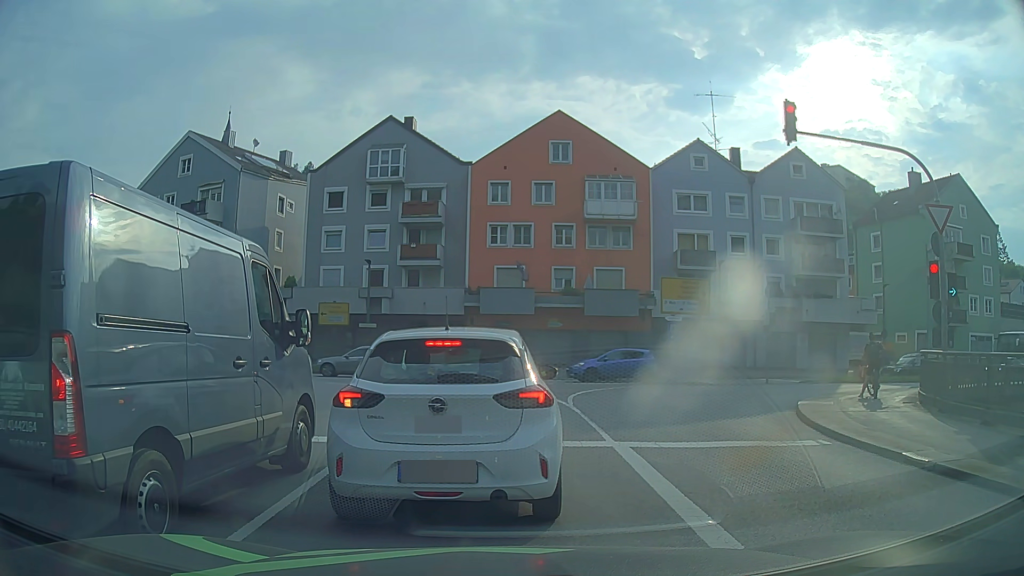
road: primary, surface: asphalt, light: Day
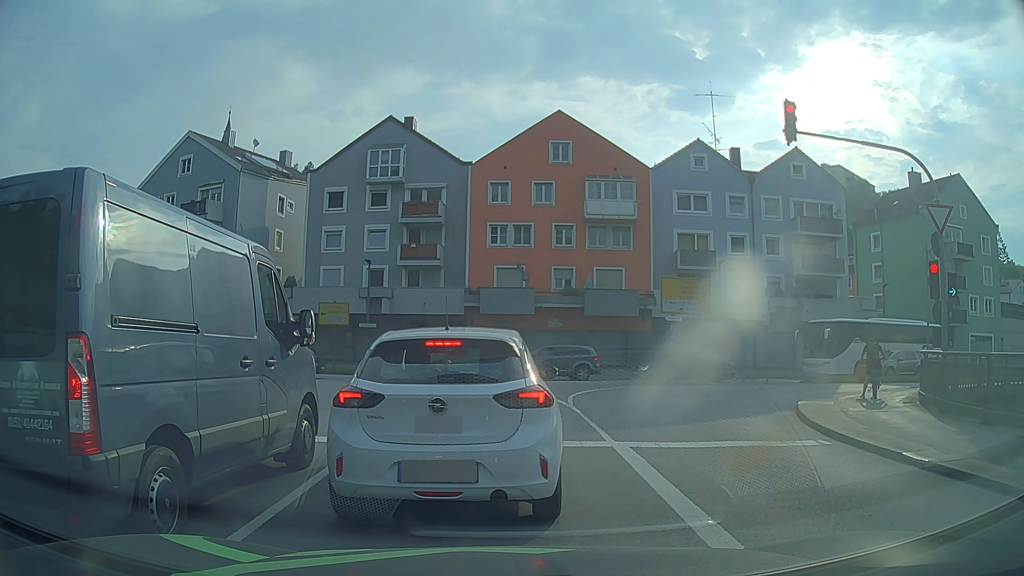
(0.0, 0.0) m; 0°
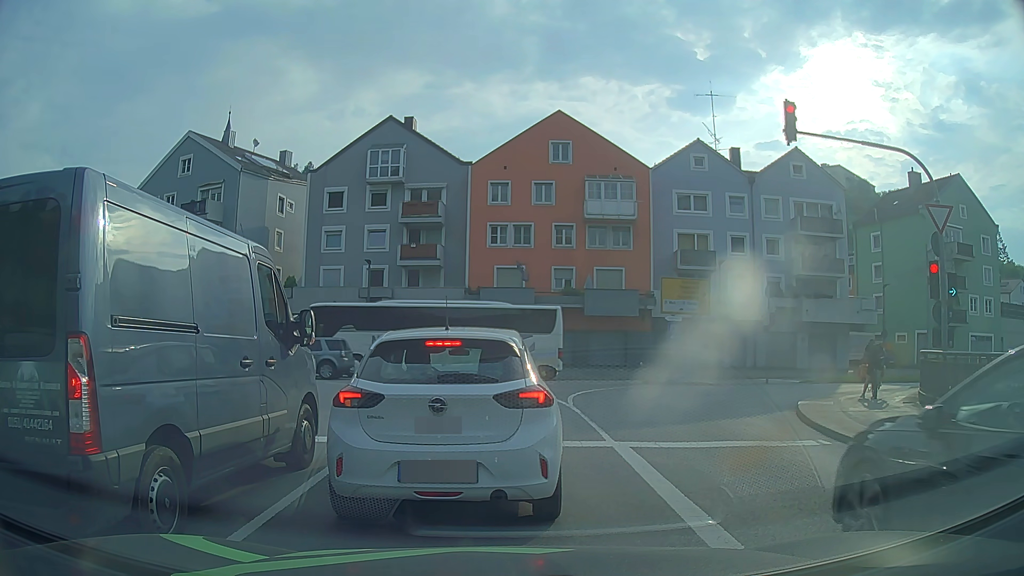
(0.0, 0.0) m; 0°
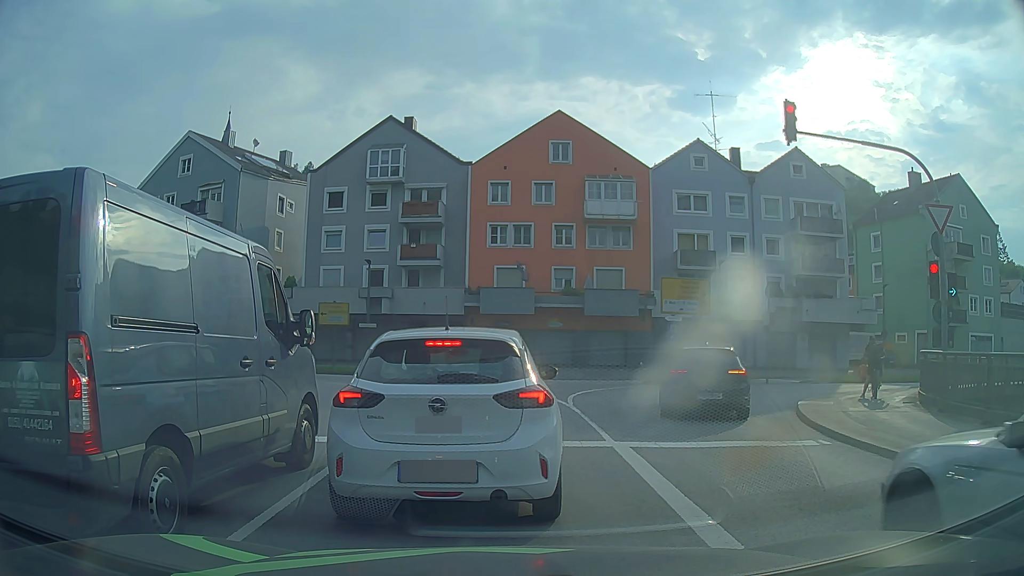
(0.0, 0.0) m; 0°
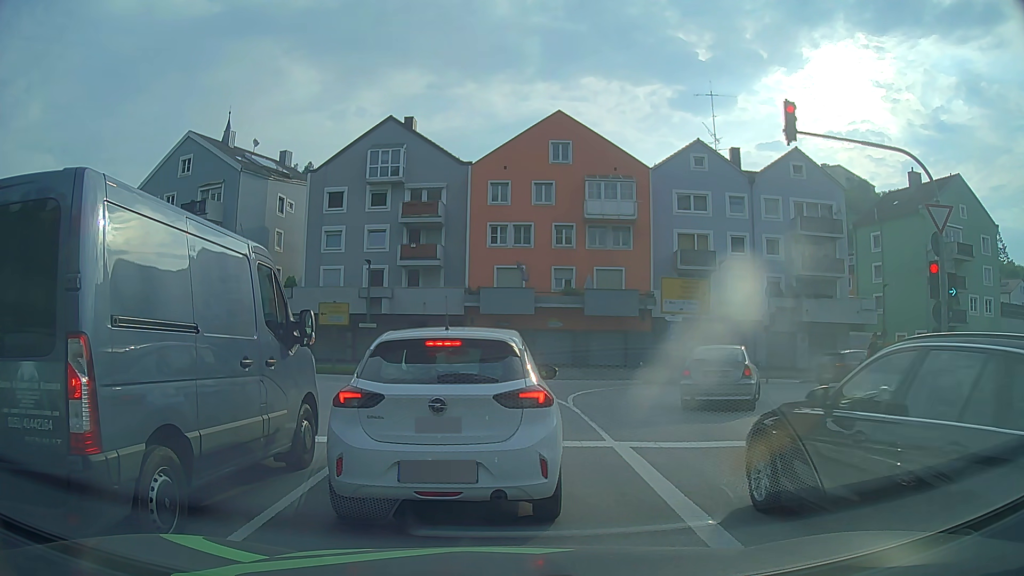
(0.0, 0.0) m; 0°
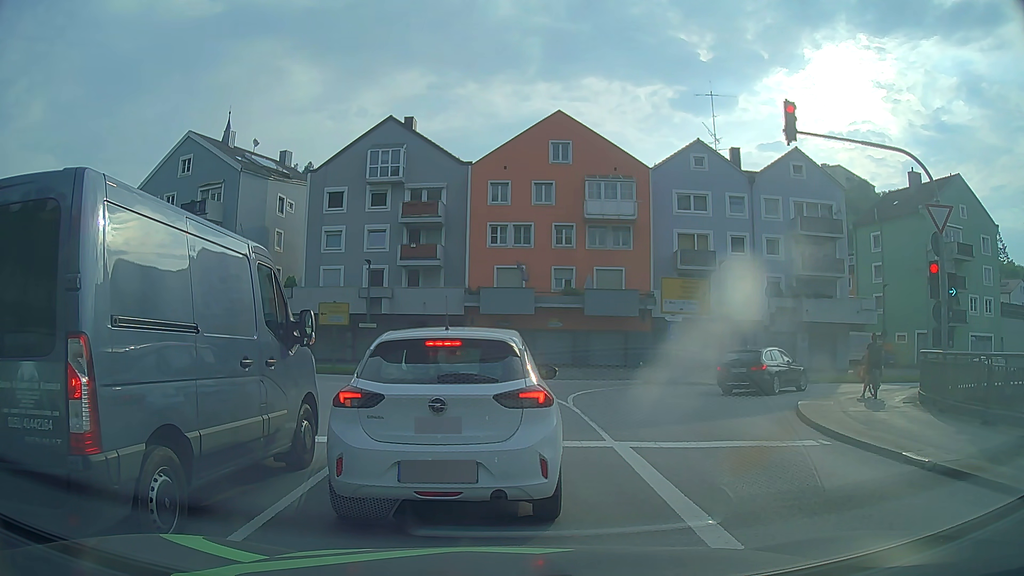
(0.0, 0.0) m; 0°
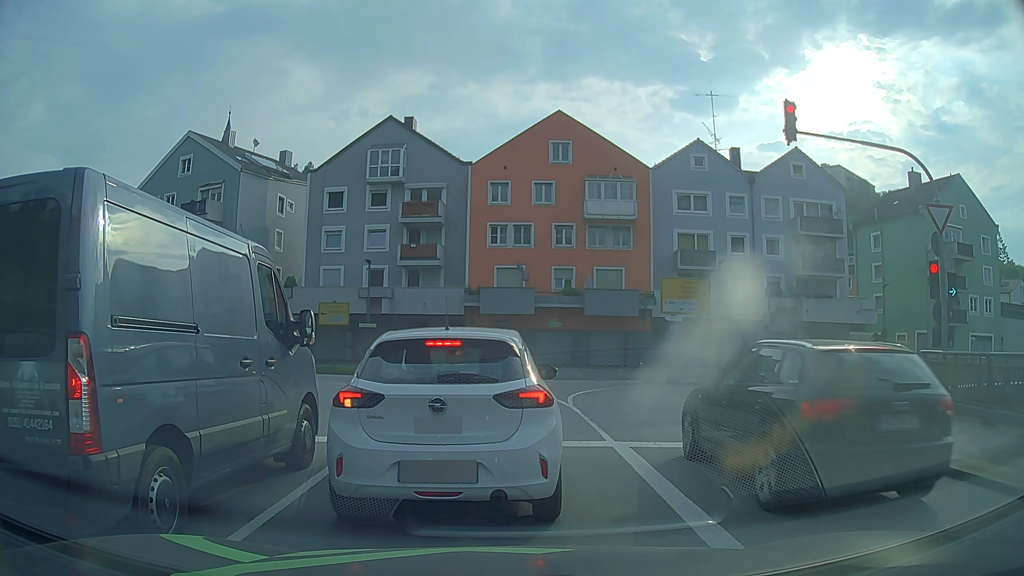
(0.0, 0.0) m; 0°
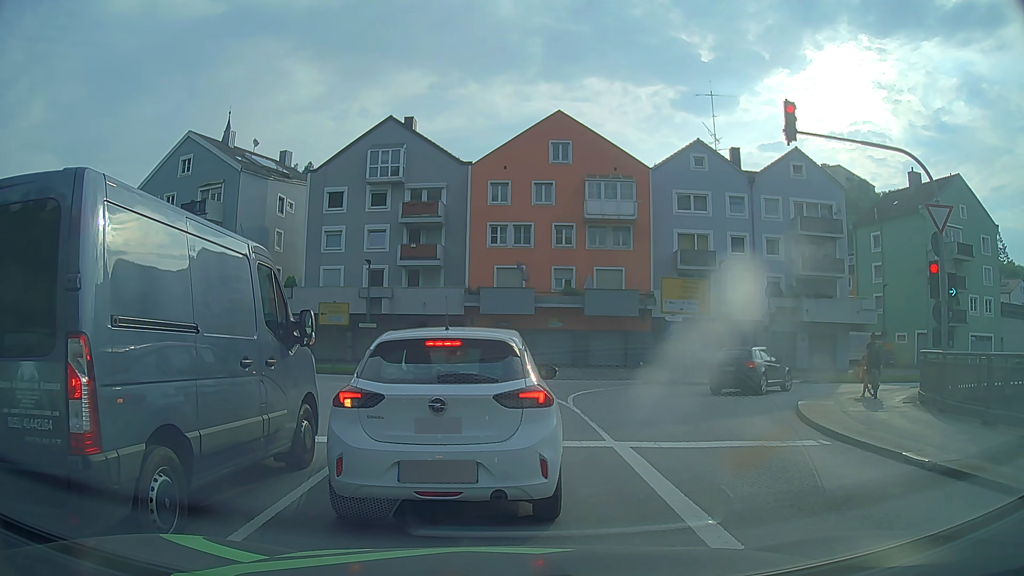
(0.0, 0.0) m; 0°
